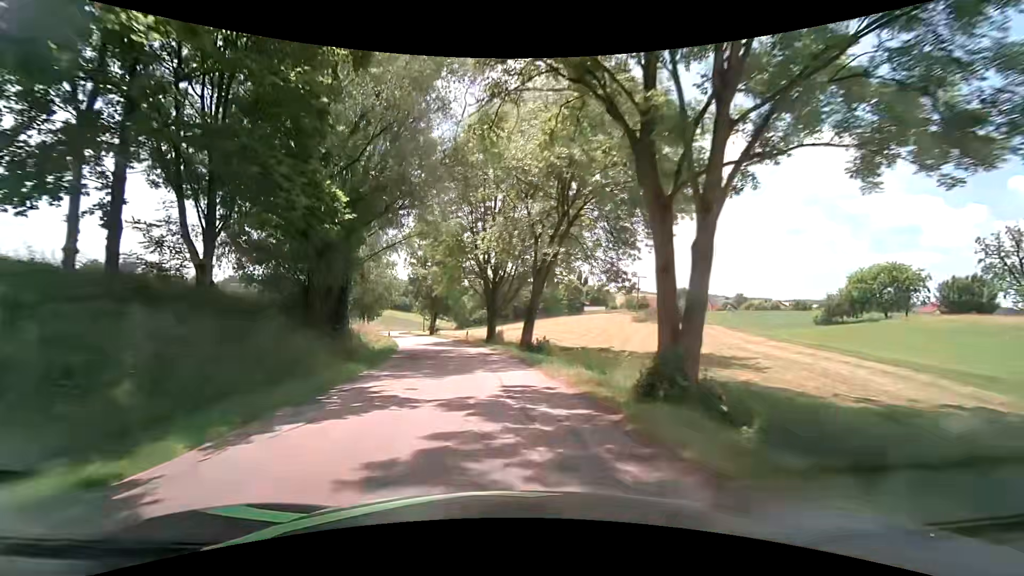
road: tertiary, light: Day
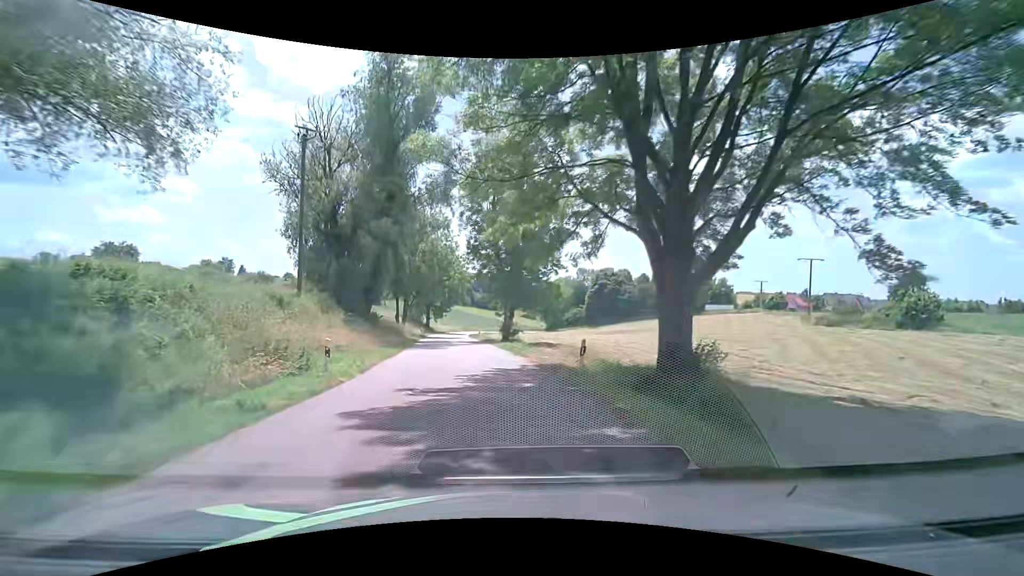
(-3.0, +30.8) m; -10°
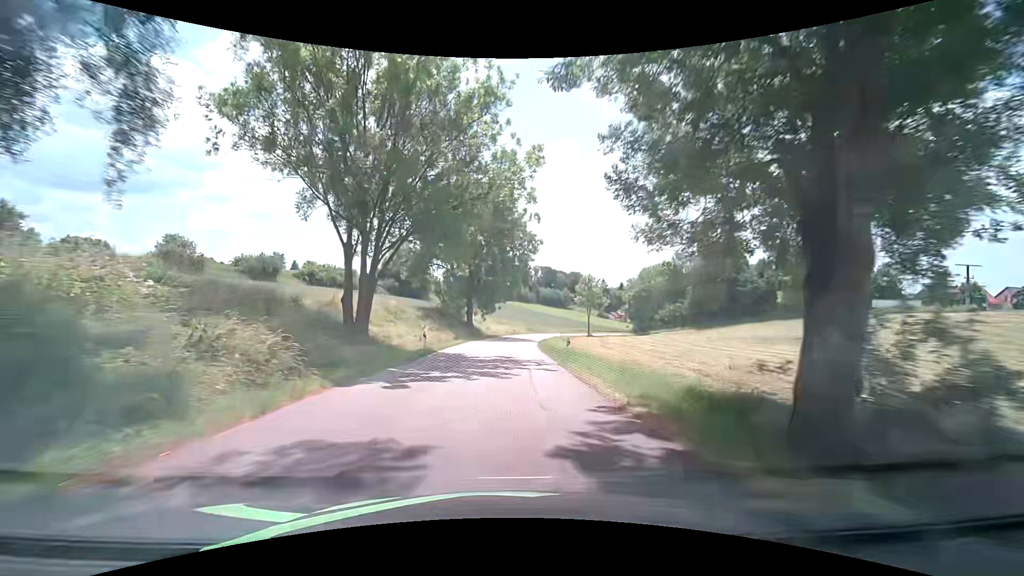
(-3.3, +38.3) m; -7°
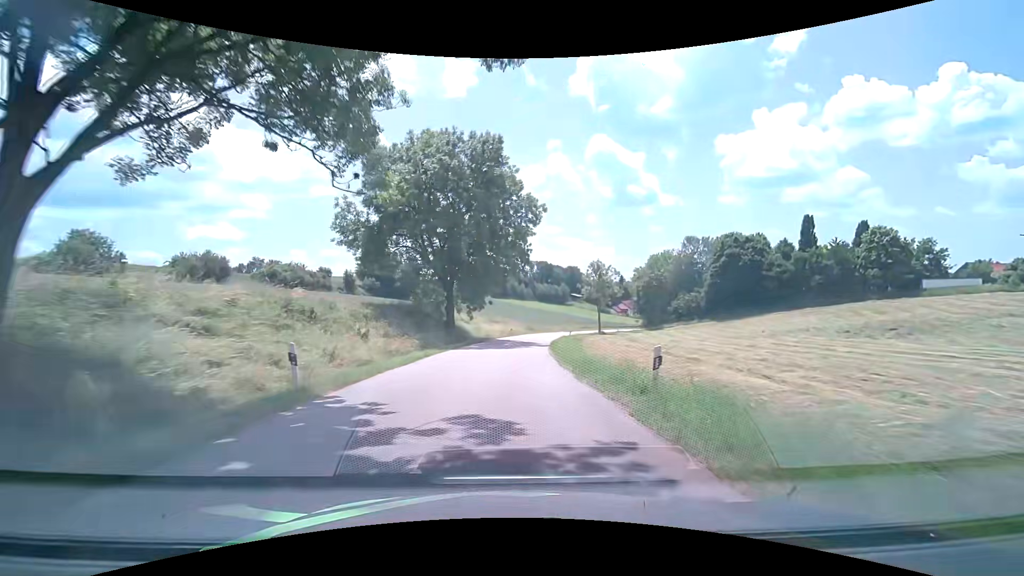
(-0.1, +15.3) m; 0°
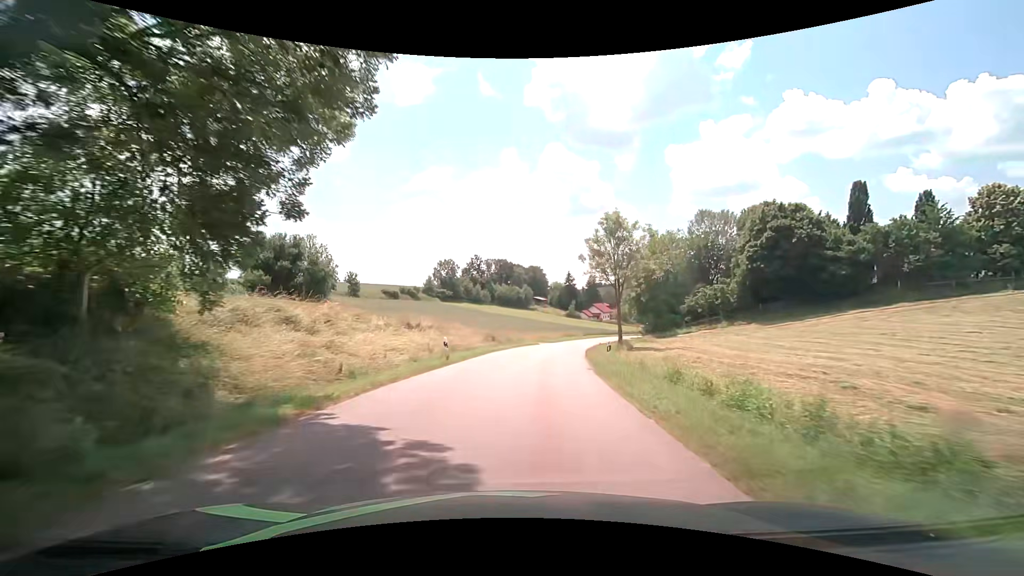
(+1.5, +38.2) m; +6°
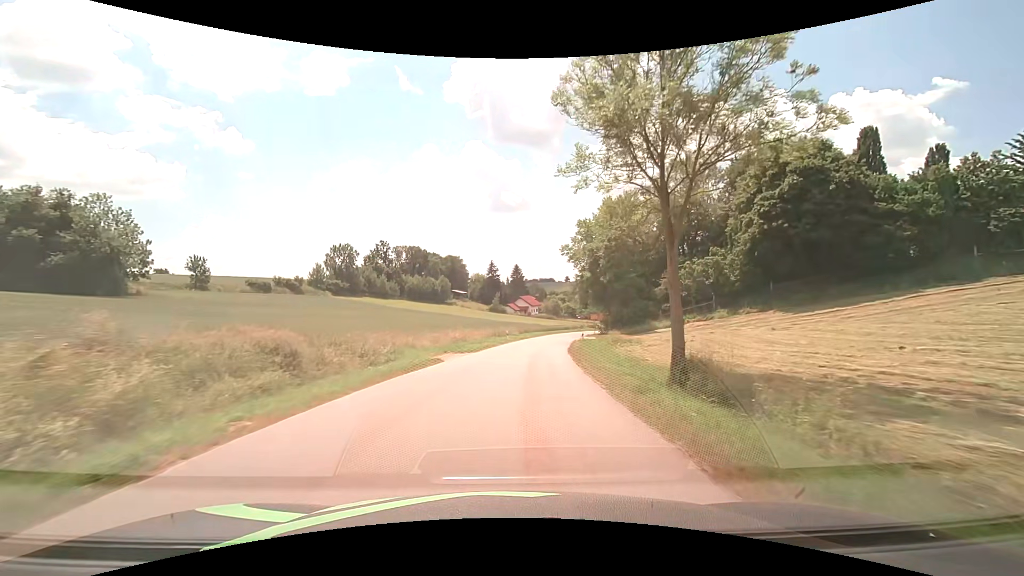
(+2.1, +30.4) m; +8°
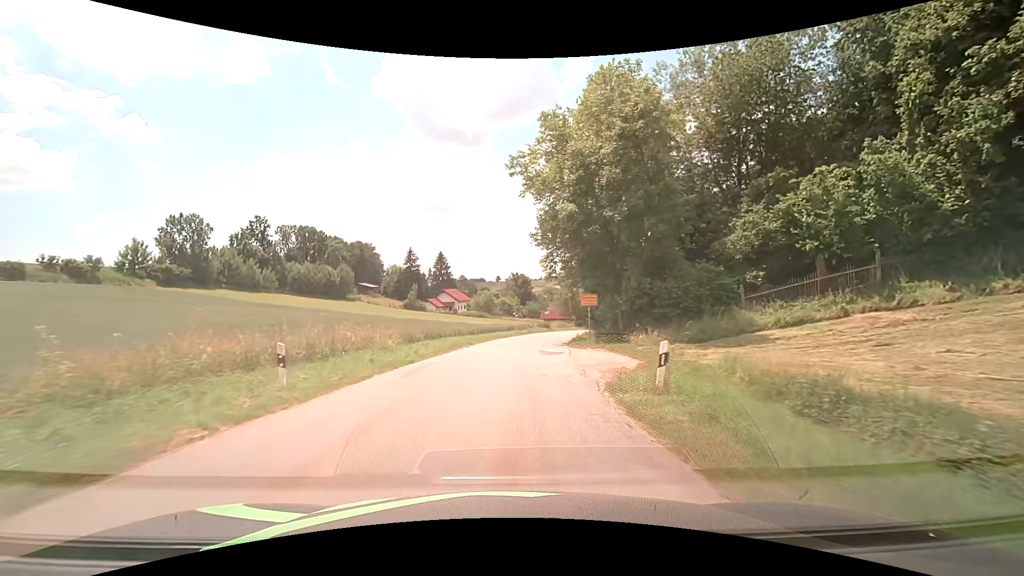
(+2.7, +38.2) m; +8°
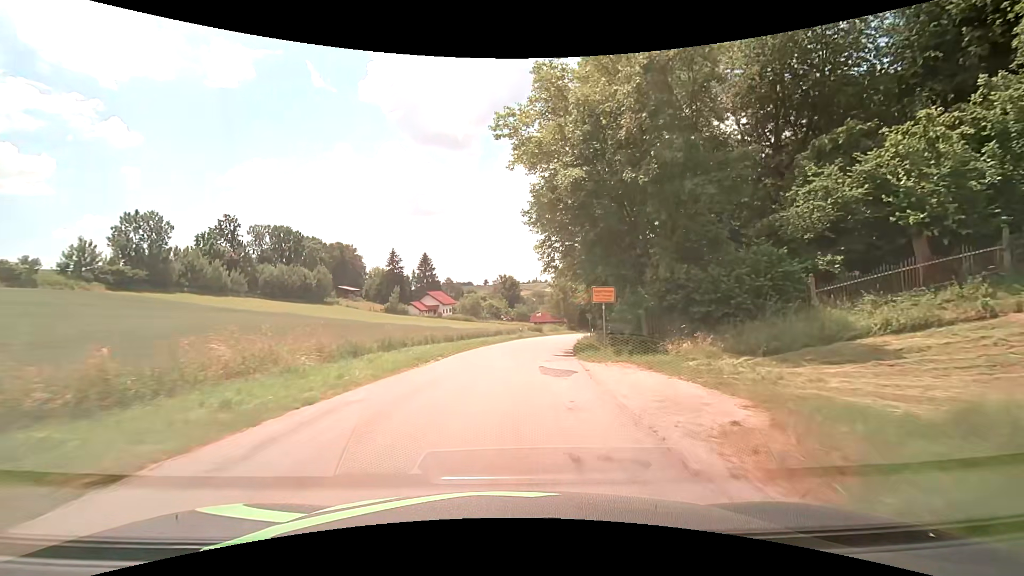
(+0.1, +7.6) m; +2°
(0, +10) (+1, +20) (+1, +30) (+3, +40) (+4, +50) (+7, +59) (+9, +69) (+12, +79) (+15, +88) (+18, +98) m
